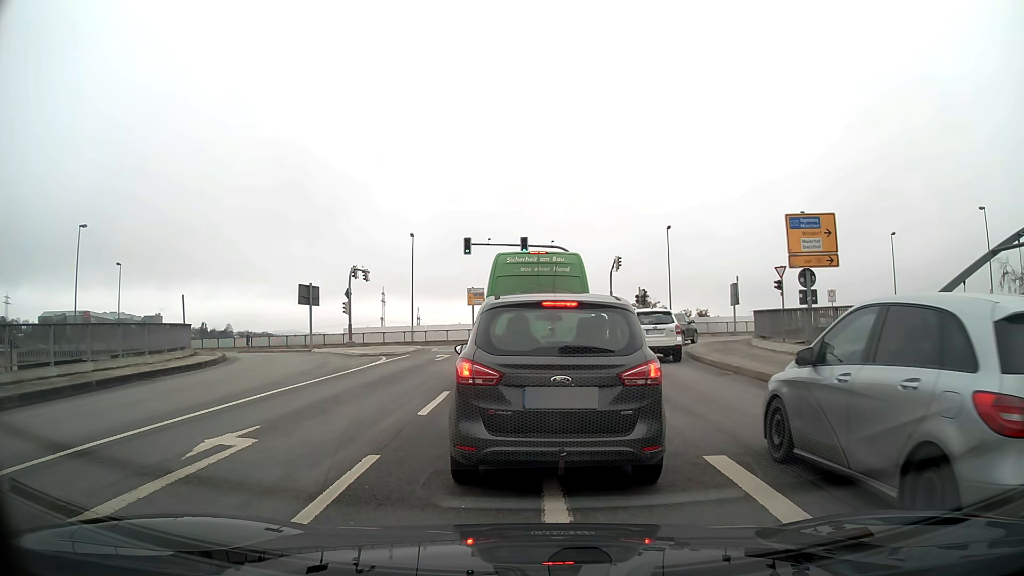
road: primary_link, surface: asphalt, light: Day
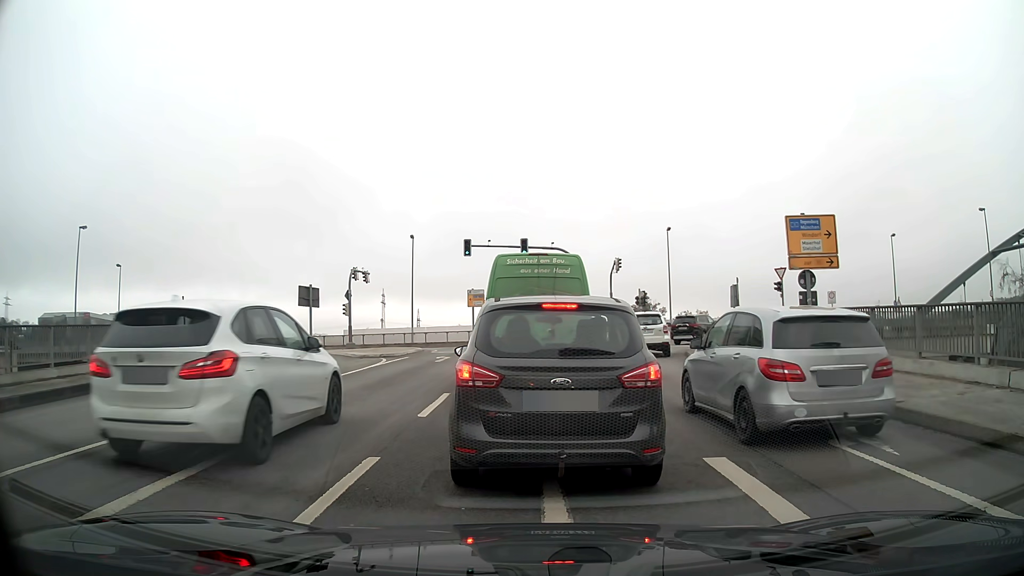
(0.0, +0.1) m; 0°
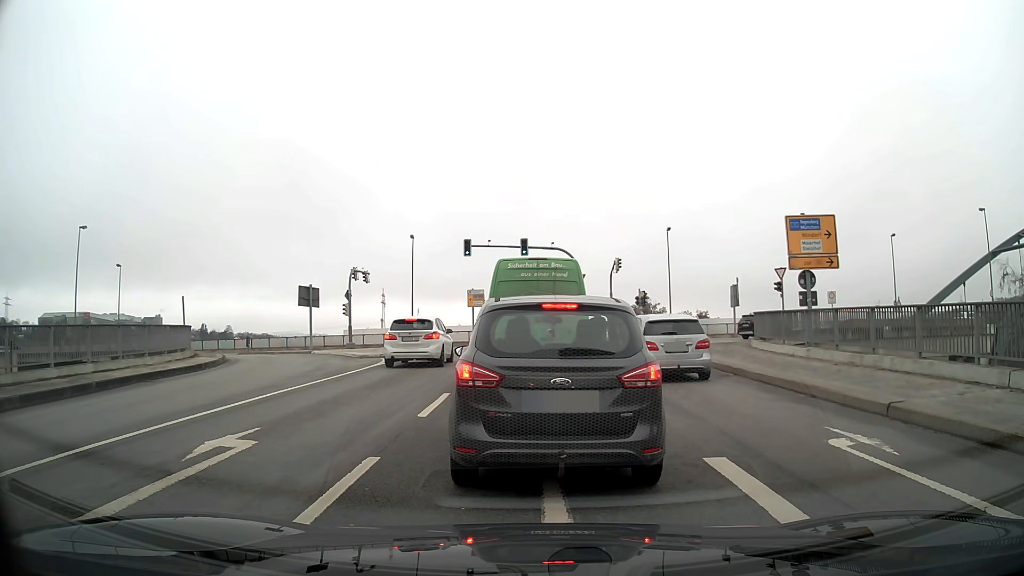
(0.0, 0.0) m; 0°
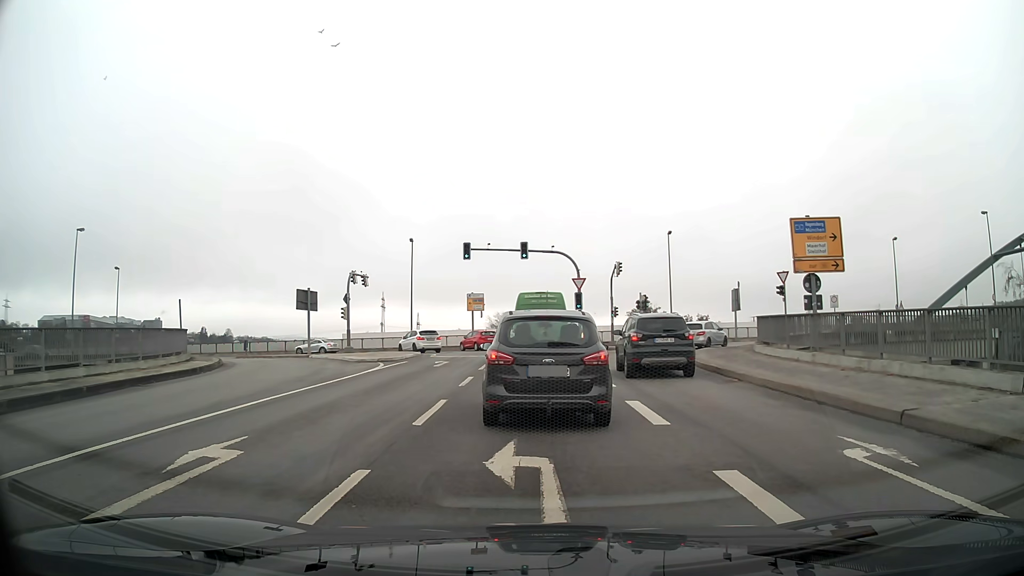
(0.0, +0.5) m; 0°
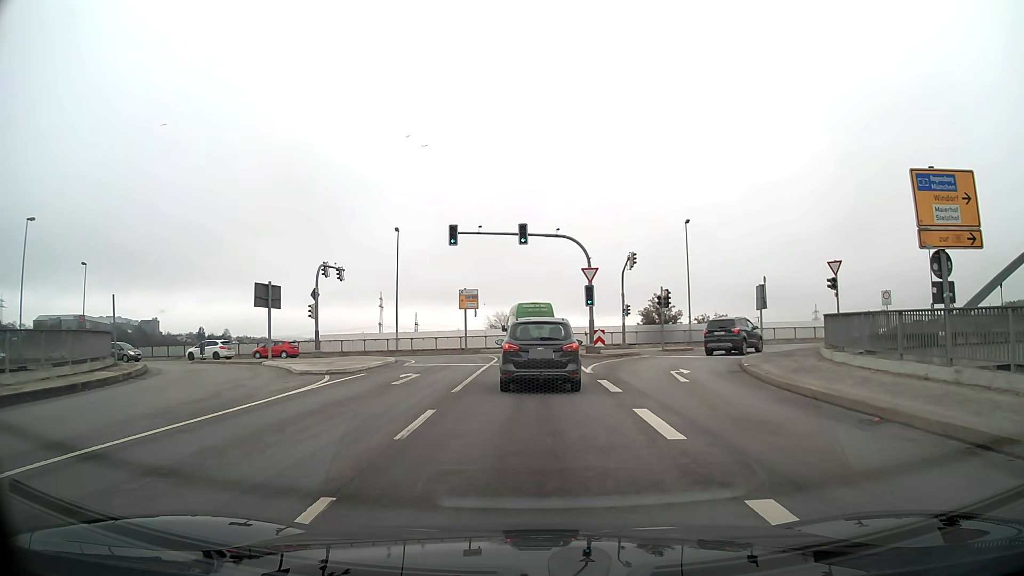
(-0.1, +7.4) m; -1°
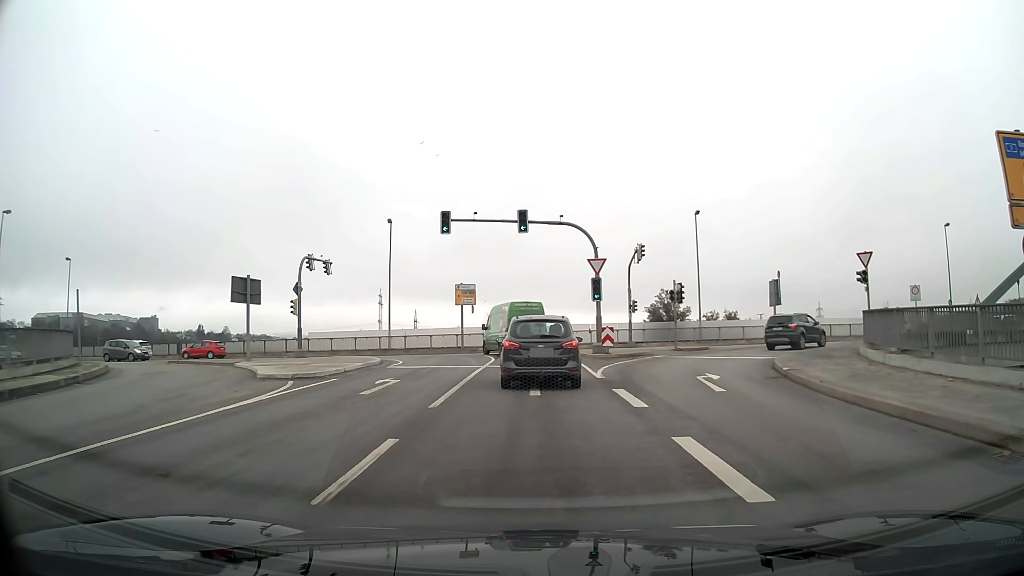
(0.0, +3.2) m; 0°
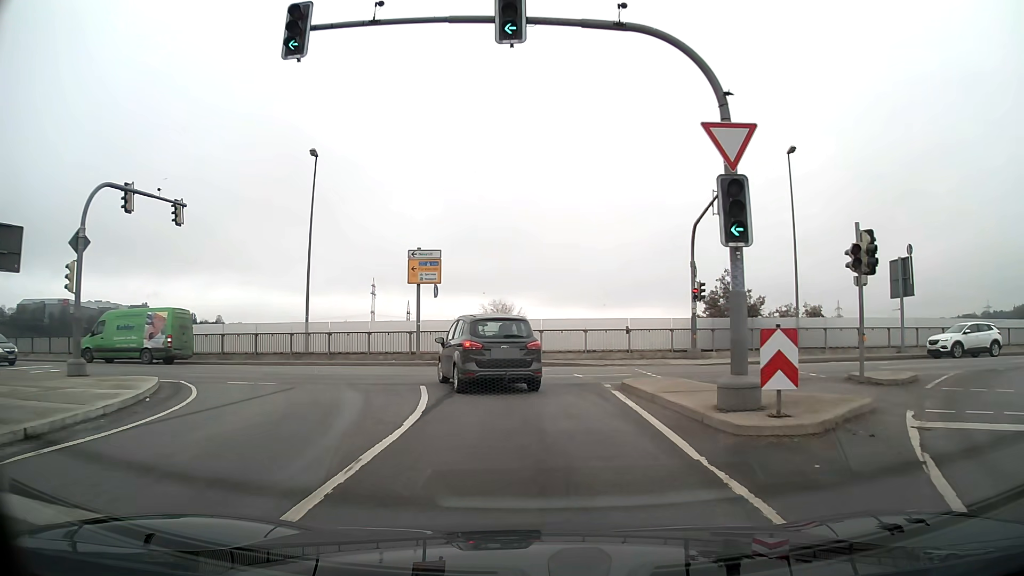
(0.0, +19.7) m; 0°
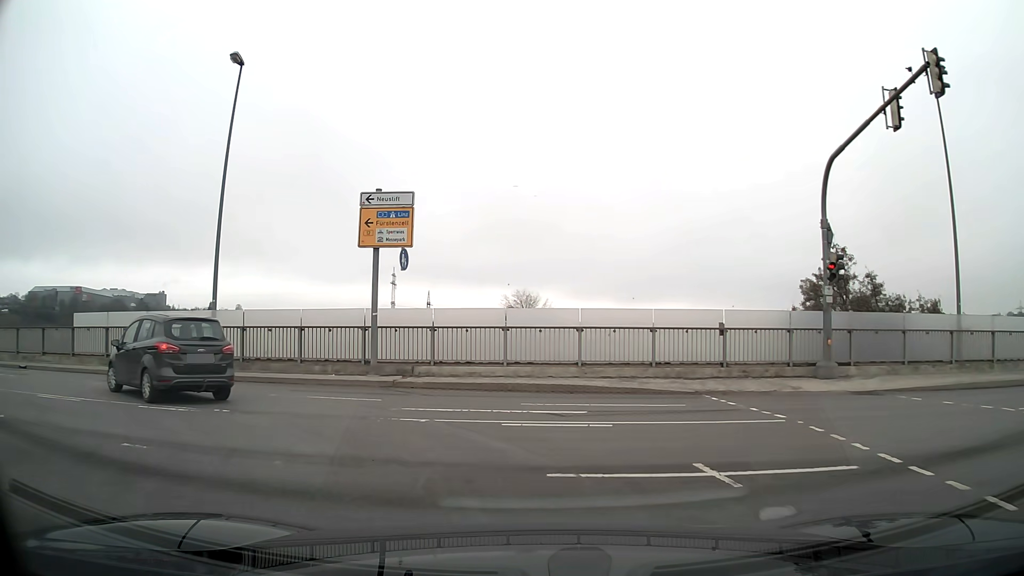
(-0.2, +12.1) m; -4°
